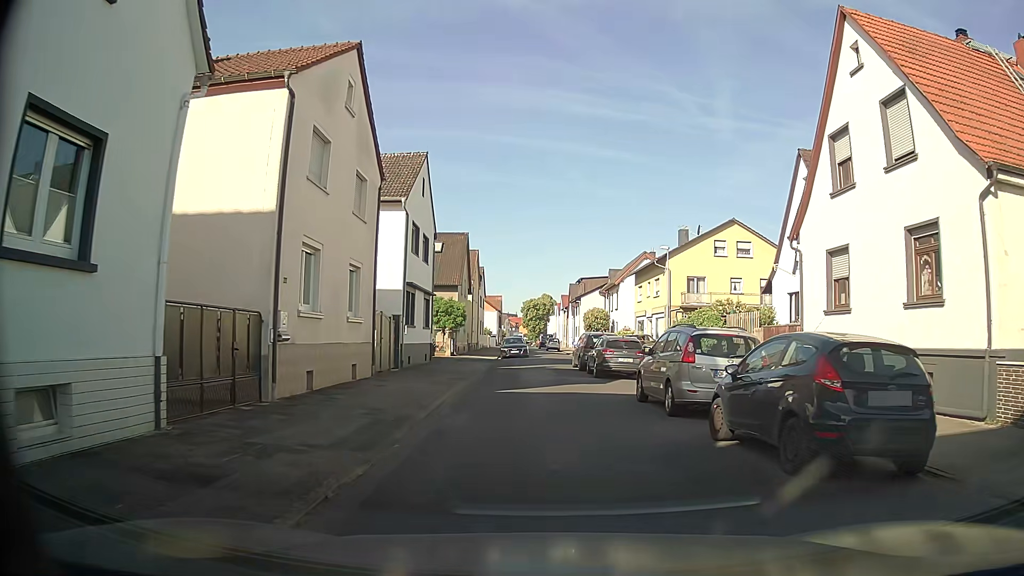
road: residential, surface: asphalt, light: Day
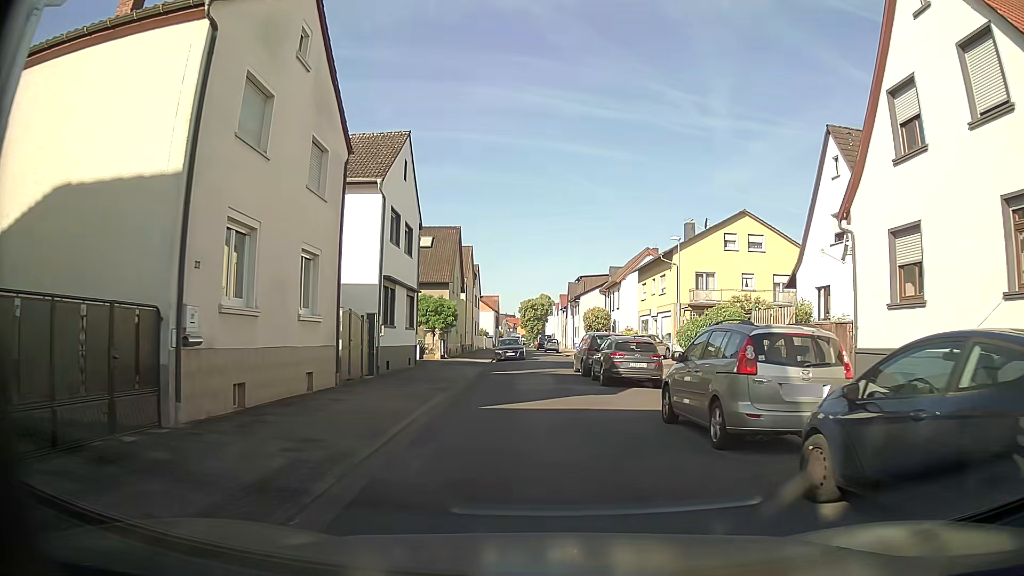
(0.0, +3.6) m; 0°
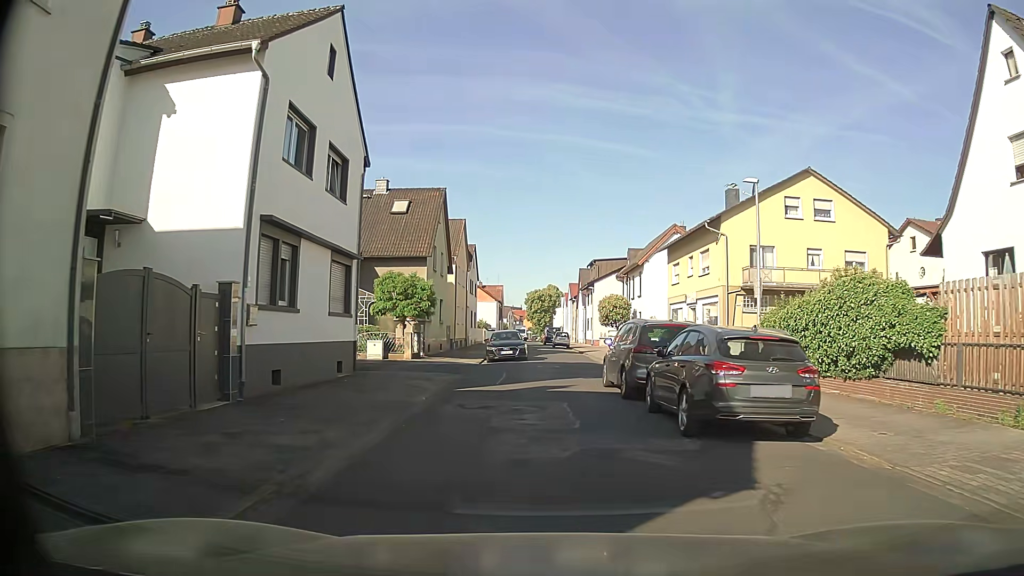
(-0.2, +11.0) m; -2°
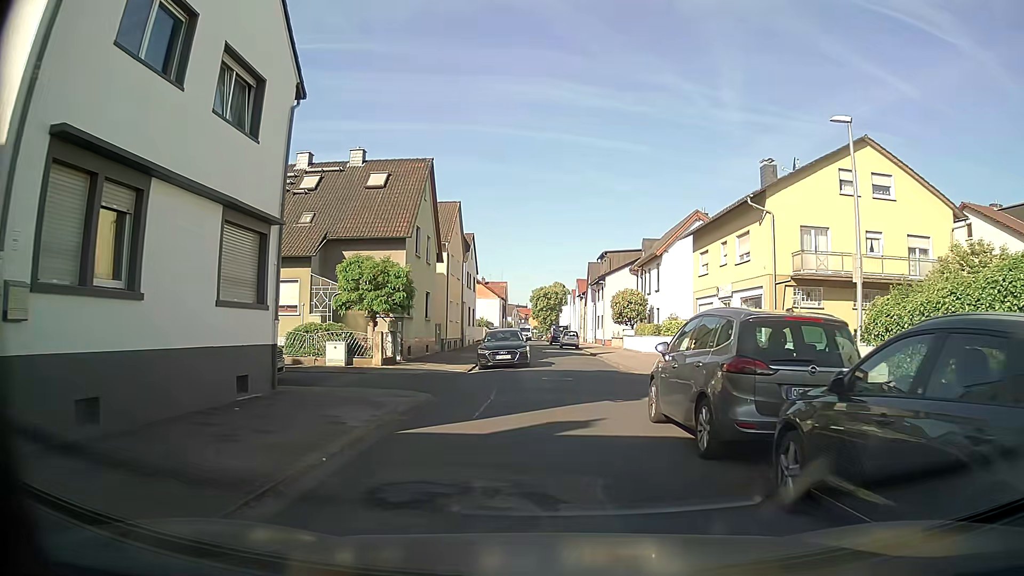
(+0.1, +6.5) m; +1°
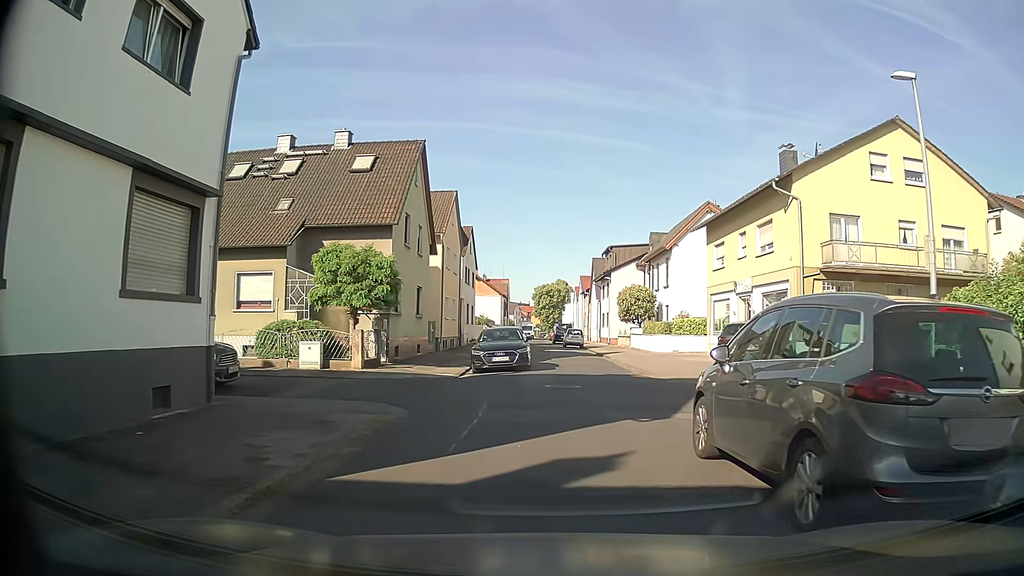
(-0.1, +2.9) m; -2°
